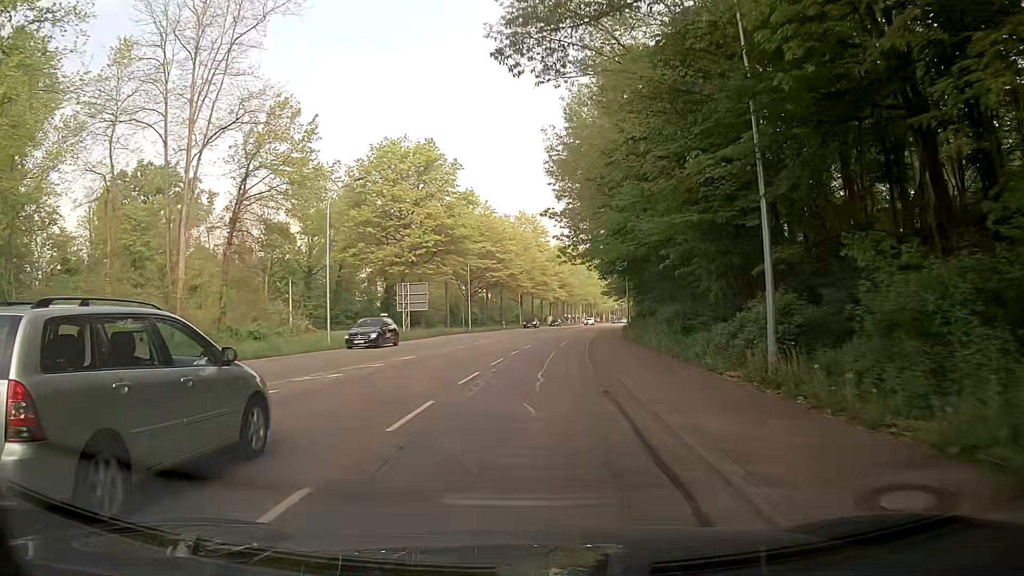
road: secondary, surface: asphalt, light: Day
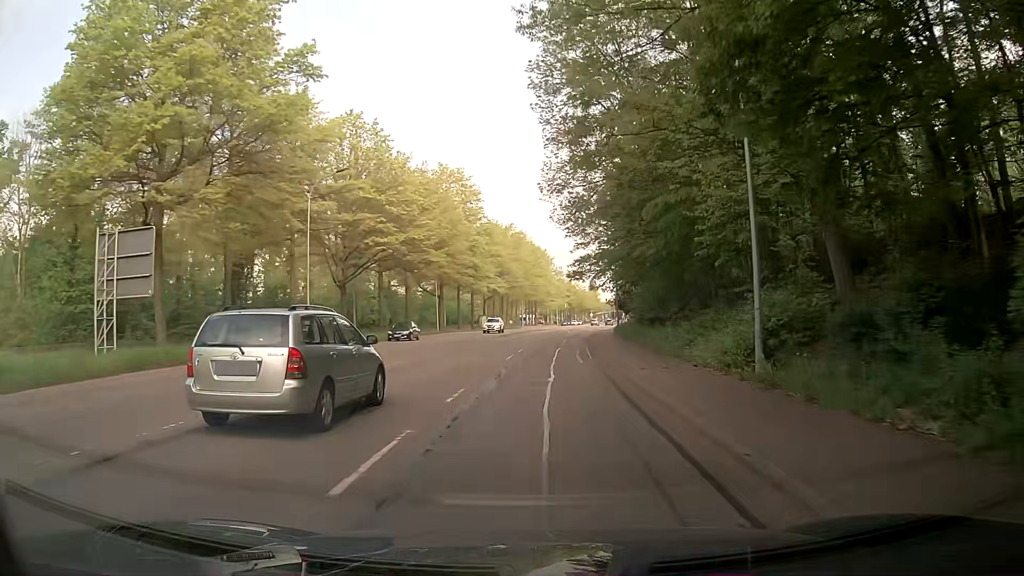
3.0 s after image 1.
(+1.5, +38.9) m; +4°
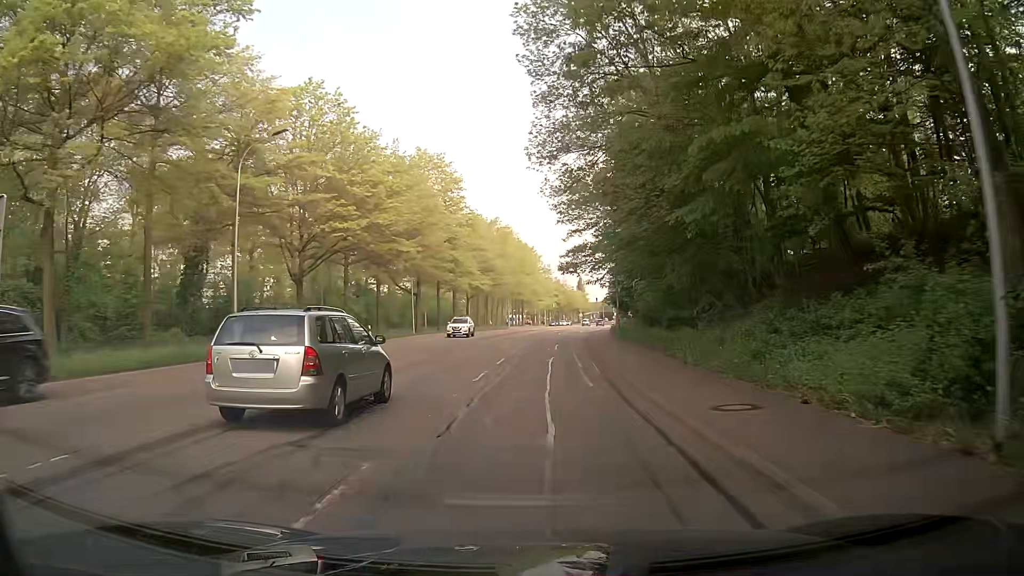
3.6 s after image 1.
(+0.1, +7.9) m; +2°
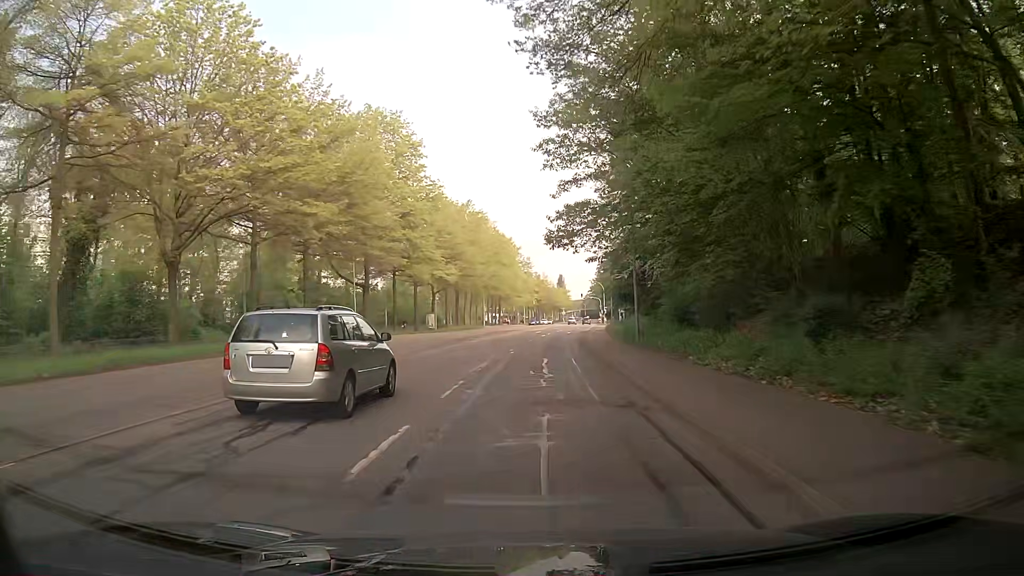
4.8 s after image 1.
(+0.2, +15.8) m; +2°
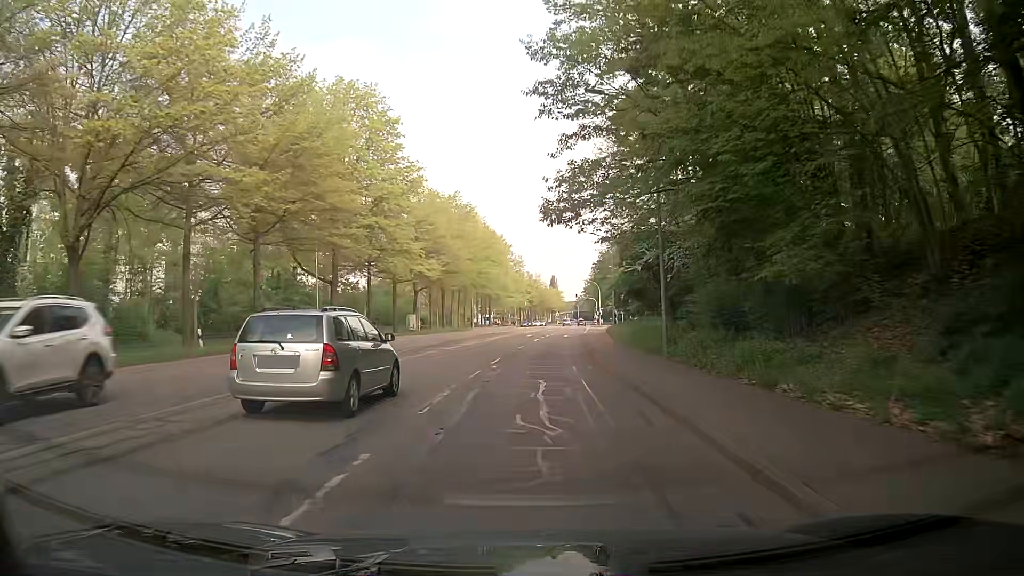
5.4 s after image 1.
(0.0, +7.9) m; +1°
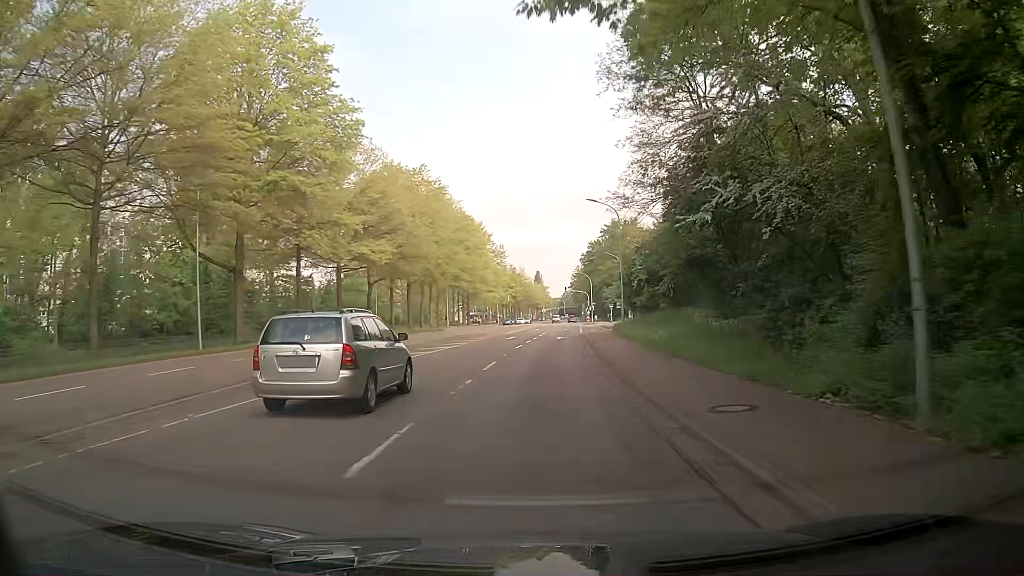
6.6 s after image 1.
(+0.1, +15.9) m; +1°
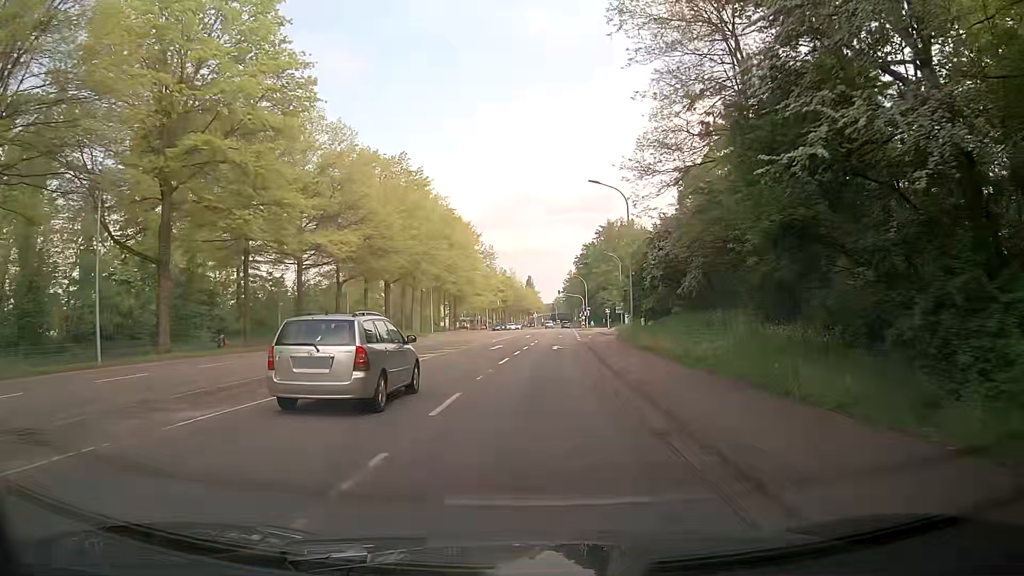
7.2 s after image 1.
(0.0, +8.0) m; -1°
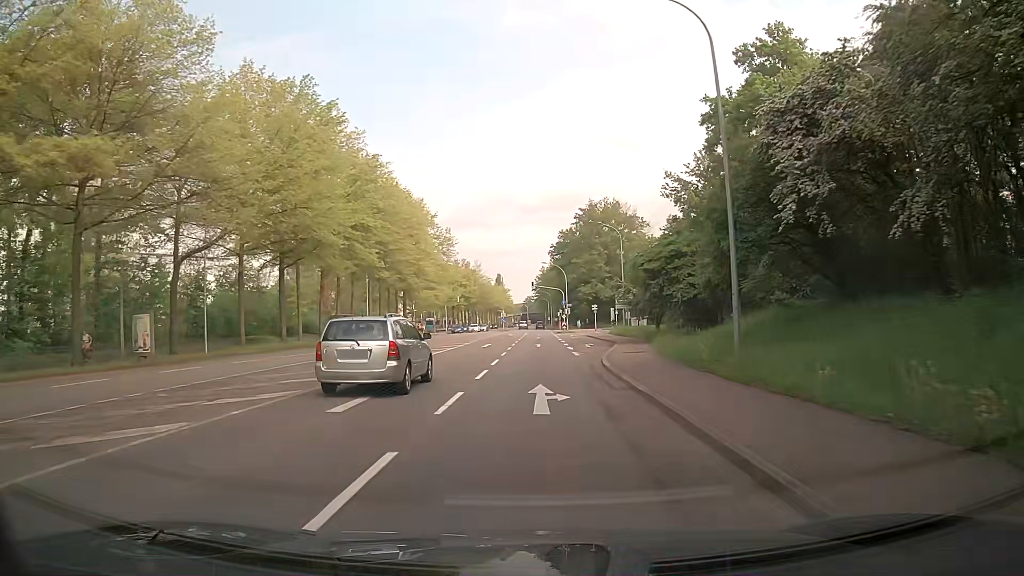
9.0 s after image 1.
(+1.1, +24.0) m; +5°
(0, +10) (0, +20) (0, +30) (0, +40) (0, +50) (0, +60) (0, +70) (0, +80) (0, +90) (0, +100) m
